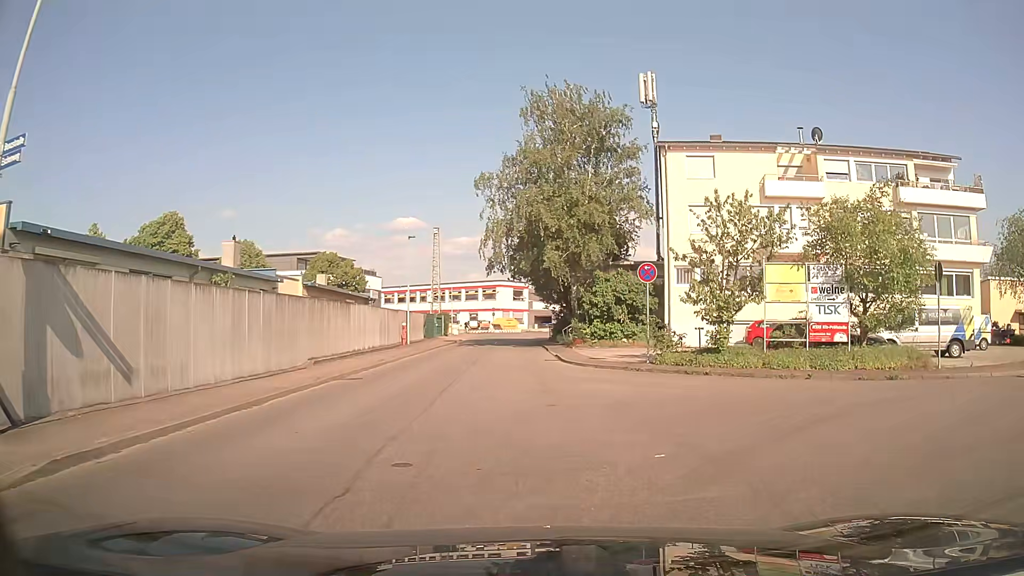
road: unclassified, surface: asphalt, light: Day
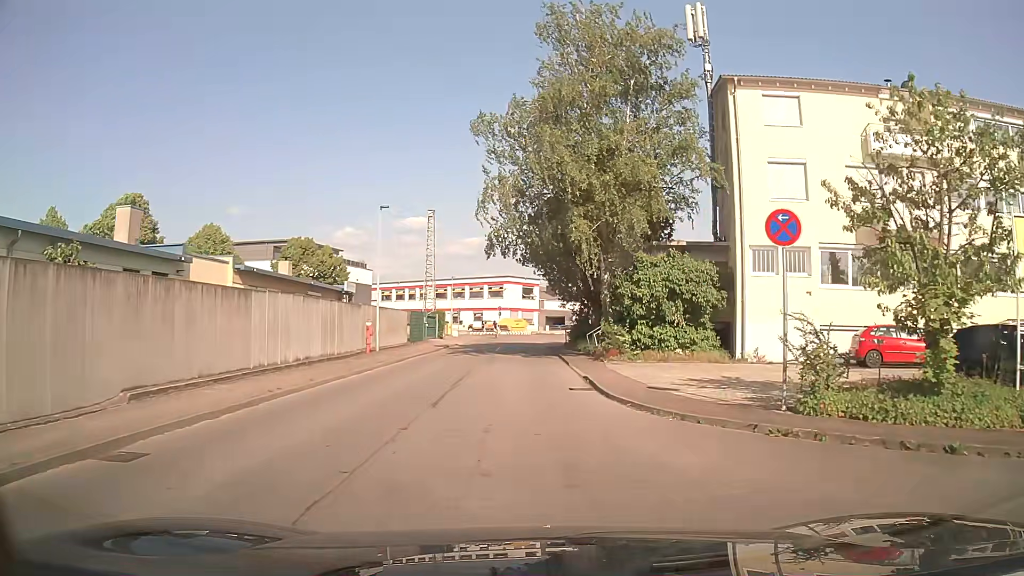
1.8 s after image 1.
(+0.2, +10.8) m; 0°
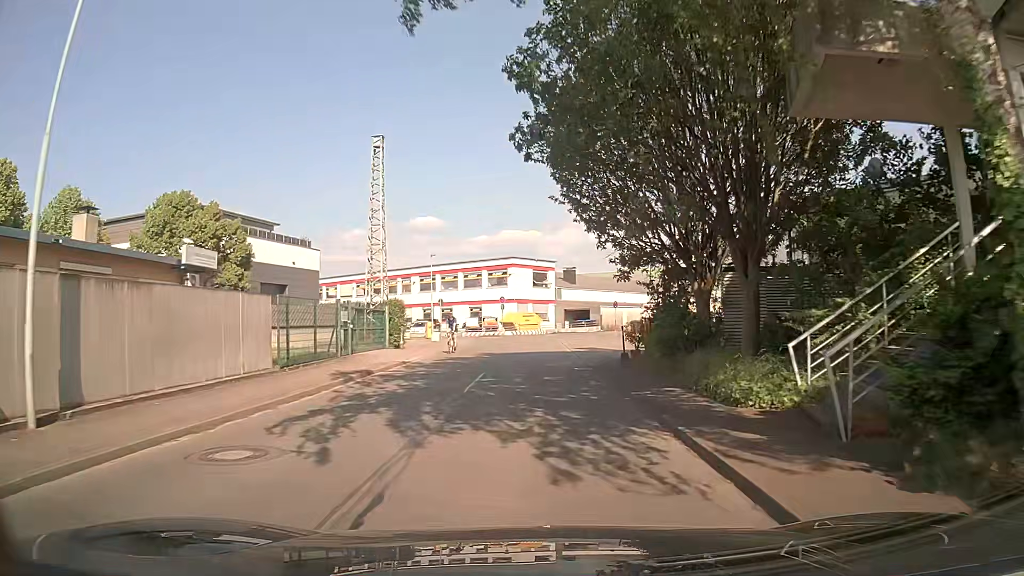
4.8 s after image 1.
(-0.2, +23.0) m; -1°
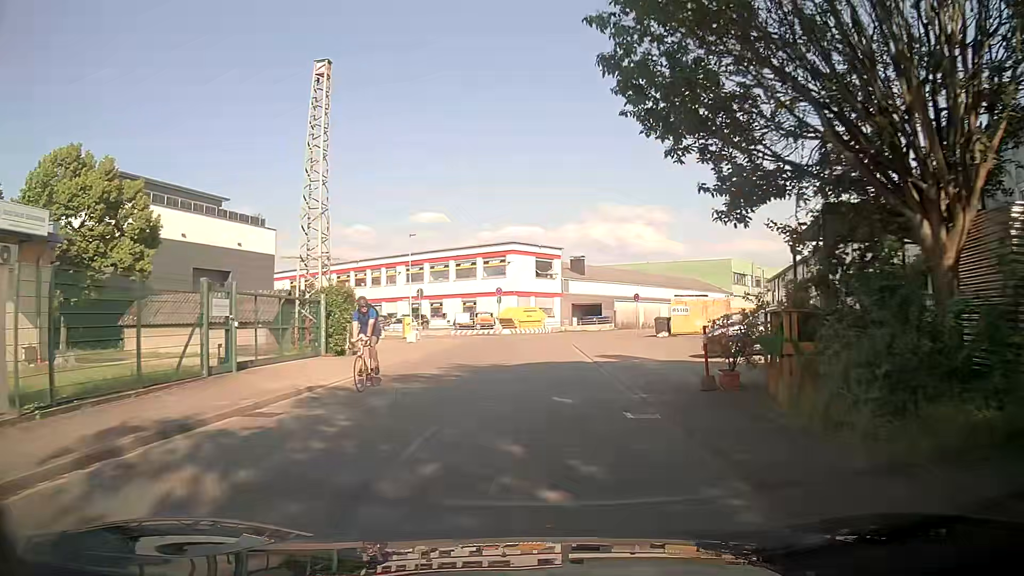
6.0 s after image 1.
(0.0, +10.2) m; -1°
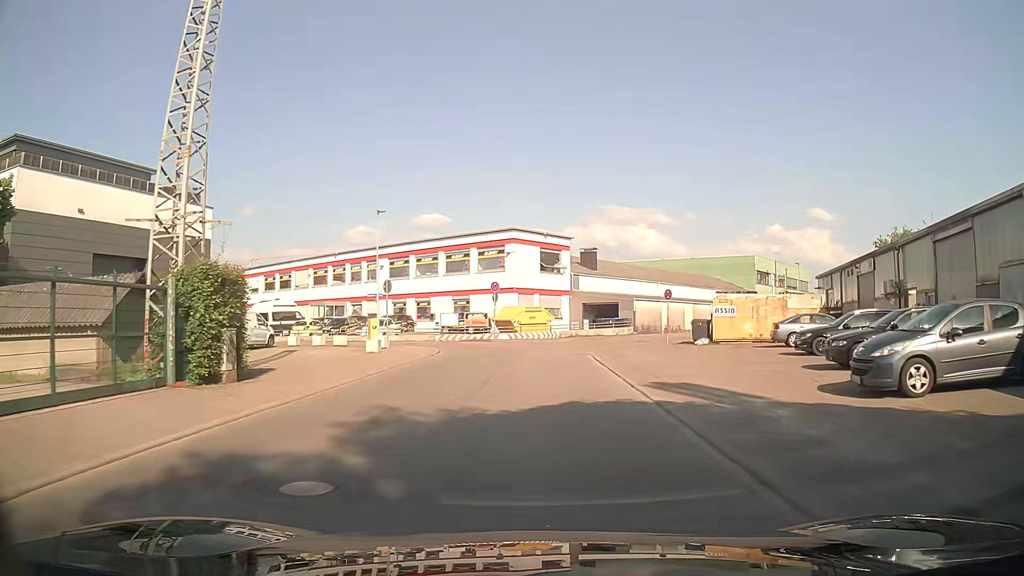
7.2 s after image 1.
(+0.1, +9.8) m; +1°
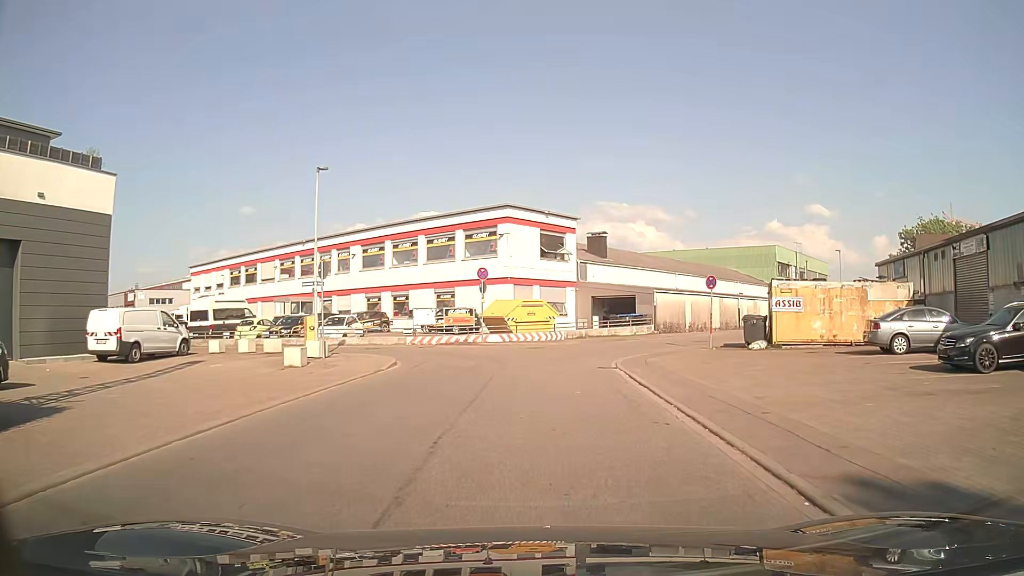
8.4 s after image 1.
(-0.1, +9.1) m; 0°
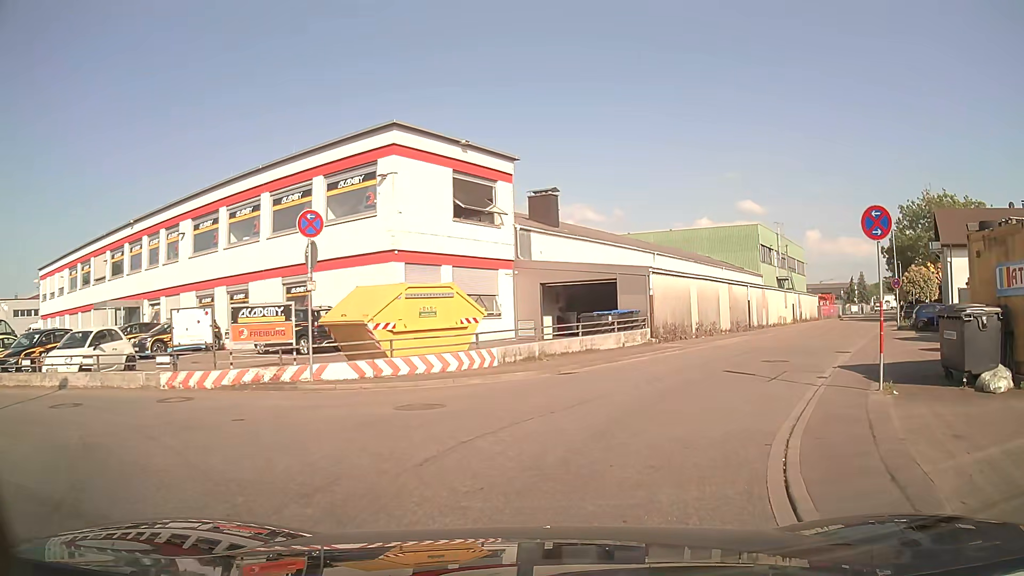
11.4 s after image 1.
(+0.6, +17.5) m; +7°
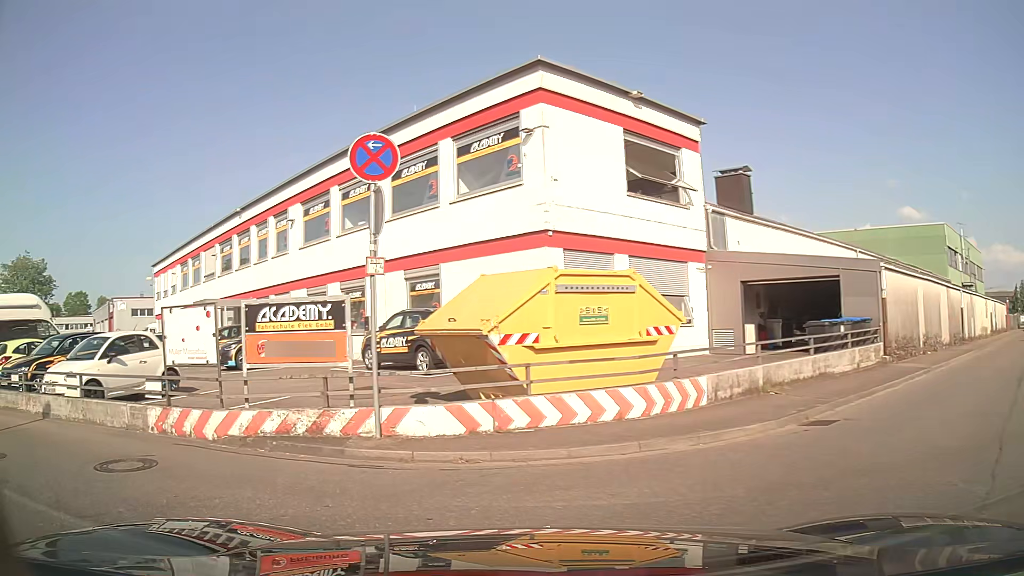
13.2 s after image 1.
(-0.5, +6.2) m; -16°
